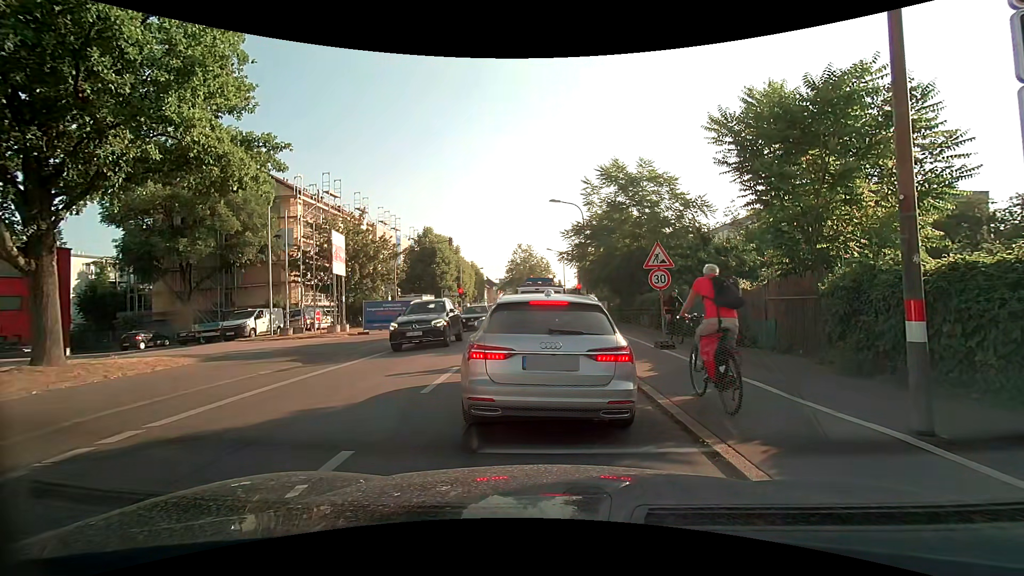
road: secondary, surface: asphalt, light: Day
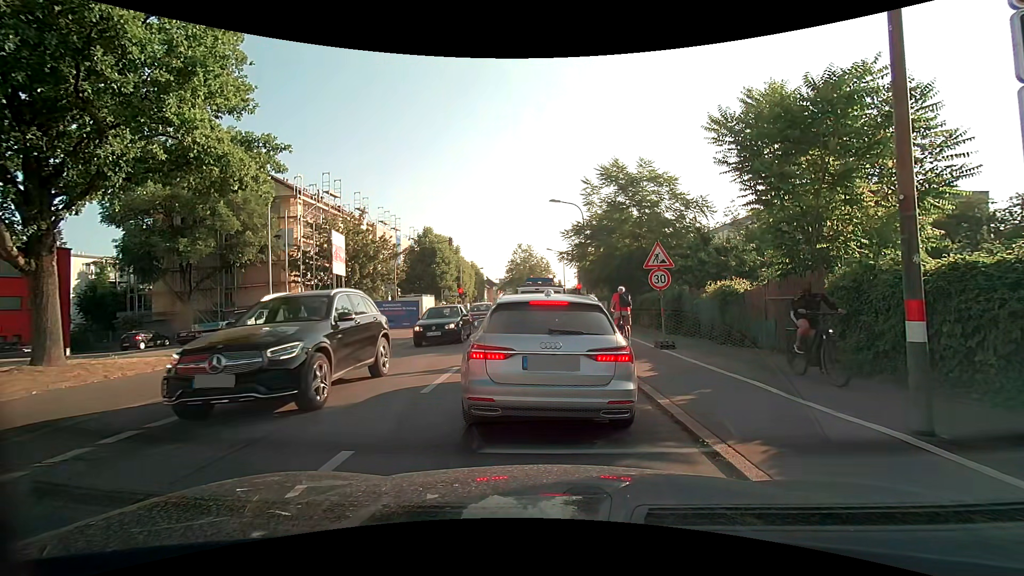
(0.0, 0.0) m; 0°
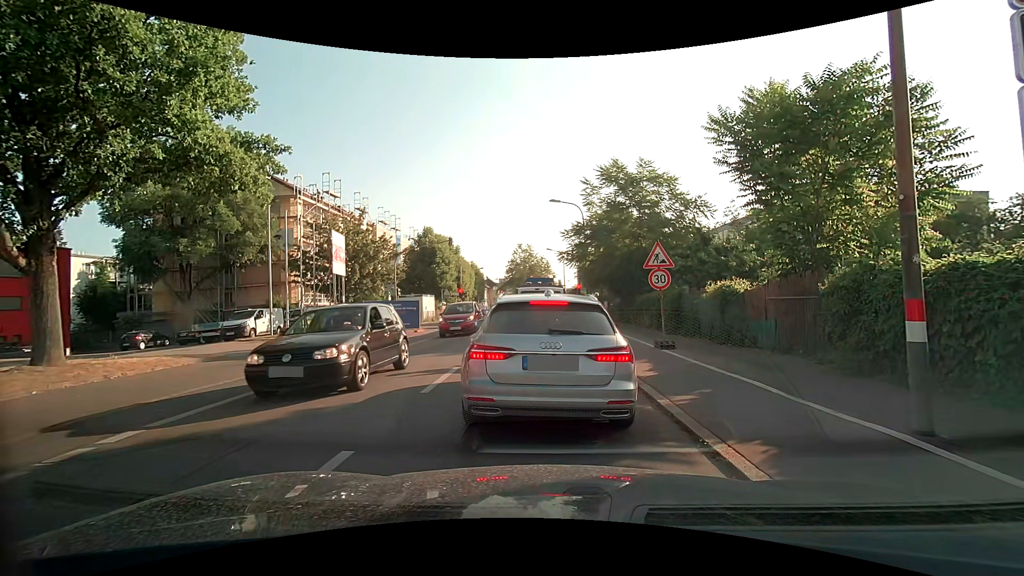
(0.0, 0.0) m; 0°
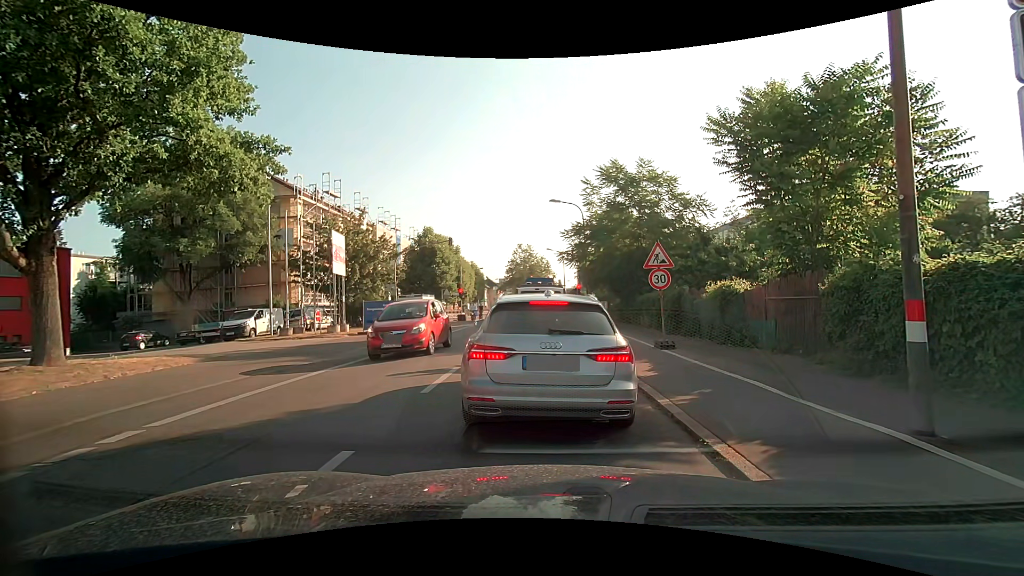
(0.0, 0.0) m; 0°
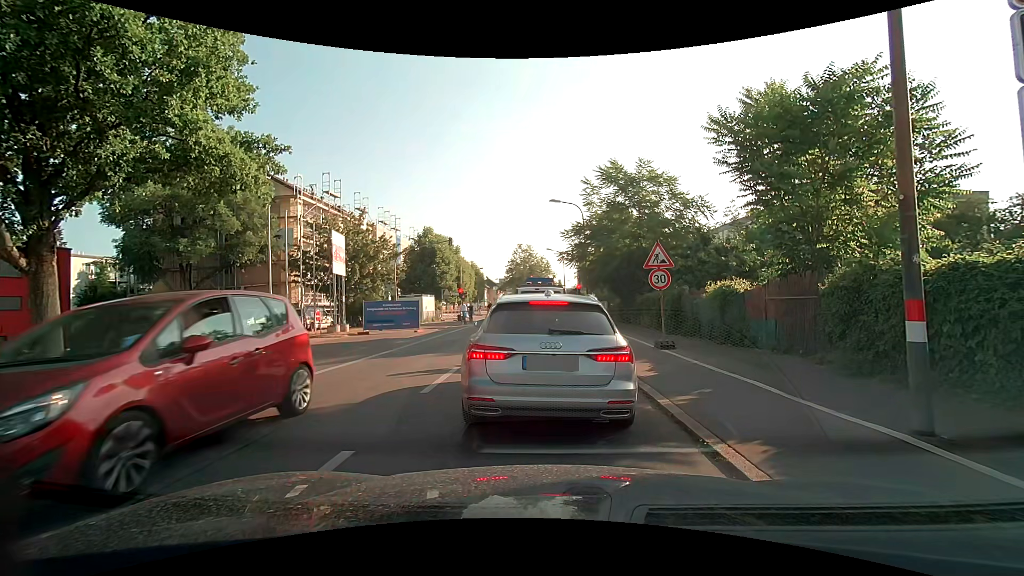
(0.0, 0.0) m; 0°
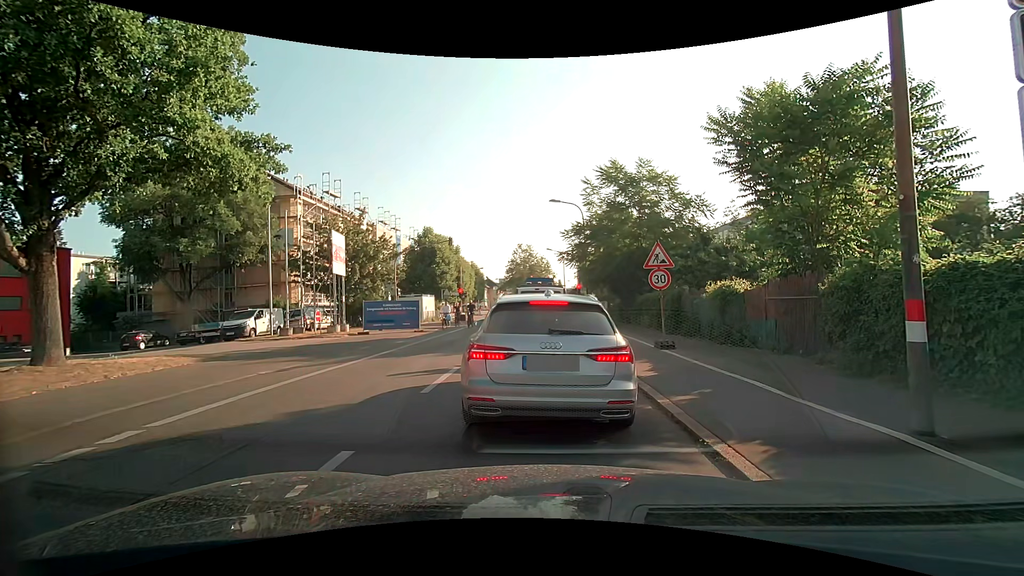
(0.0, 0.0) m; 0°
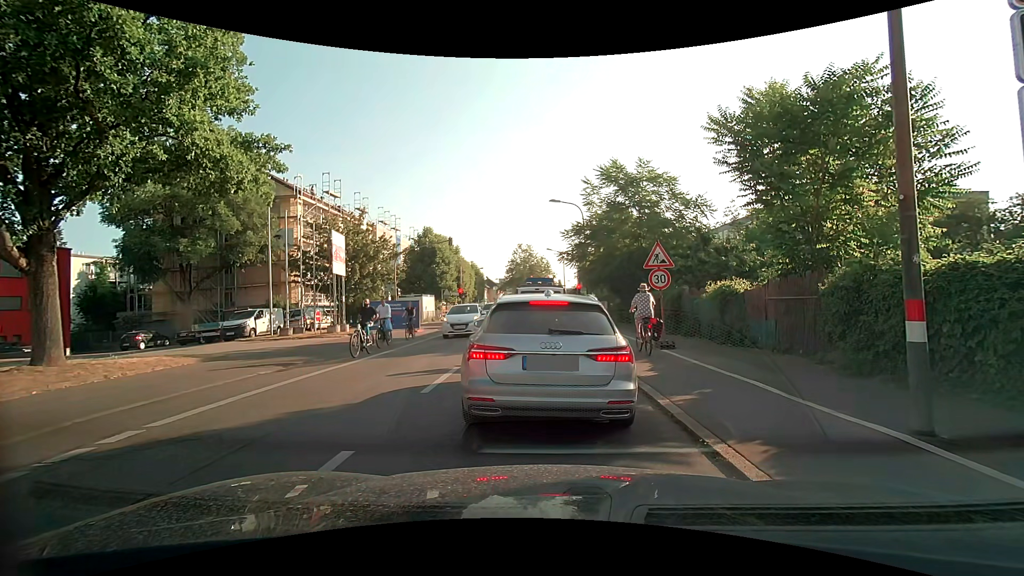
(0.0, 0.0) m; 0°
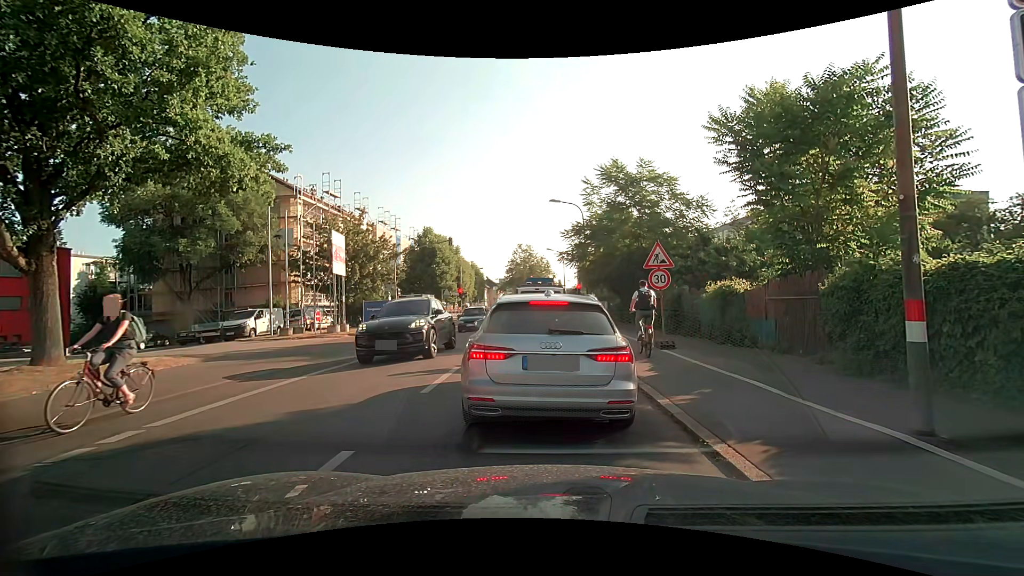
(0.0, 0.0) m; 0°
(0, +10) (0, +20) (+1, +30) (+1, +40) (+1, +50) (+1, +60) (+1, +70) (+2, +80) (+4, +90) (+6, +99) m
